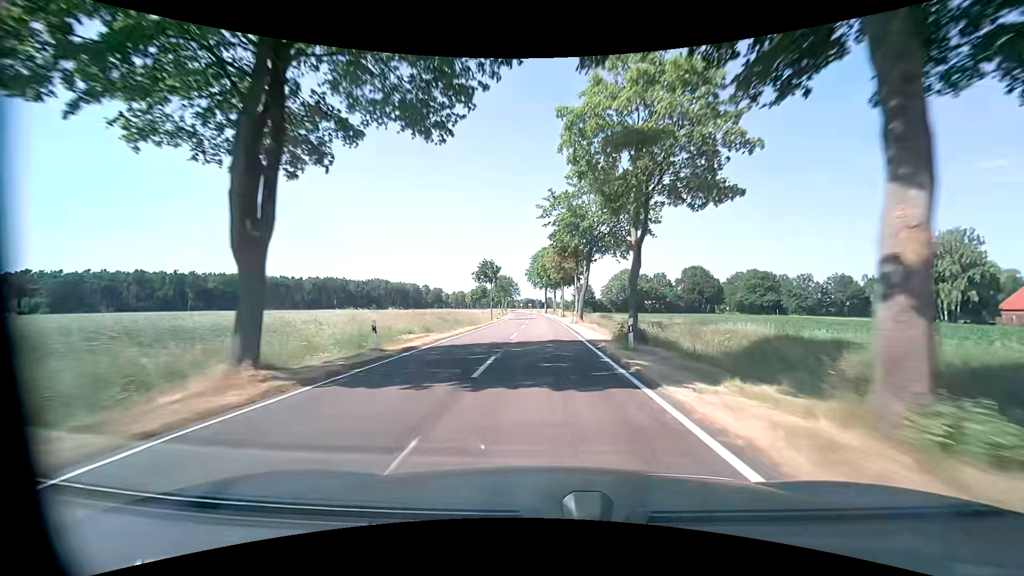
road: tertiary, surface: asphalt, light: Day
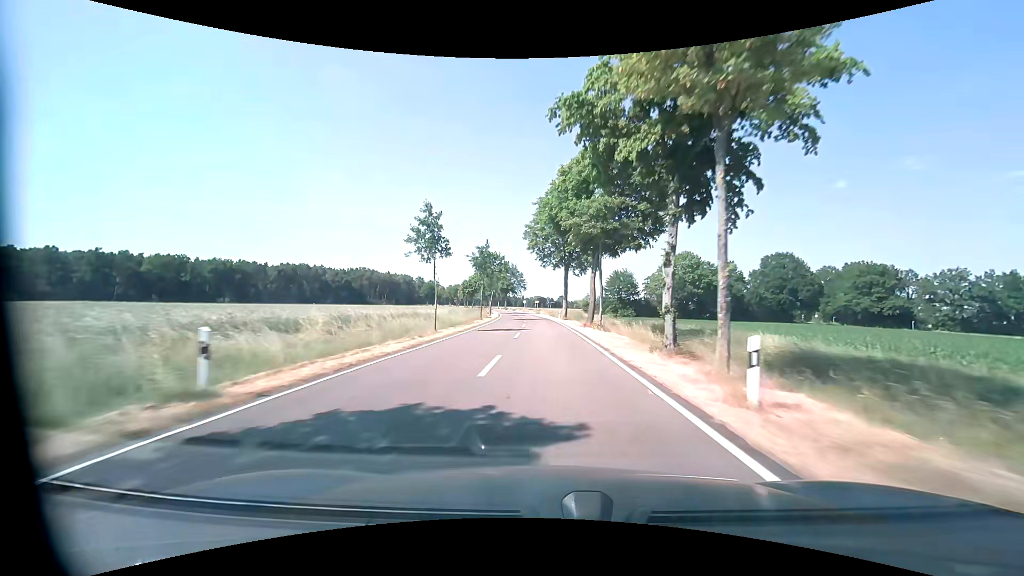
(-0.7, +59.1) m; -1°
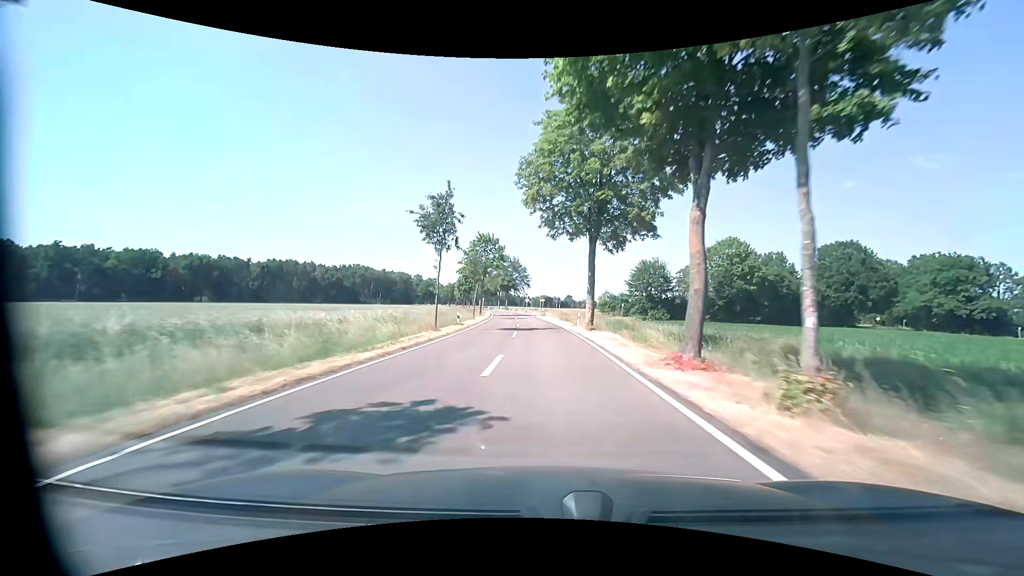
(-0.2, +23.6) m; -1°
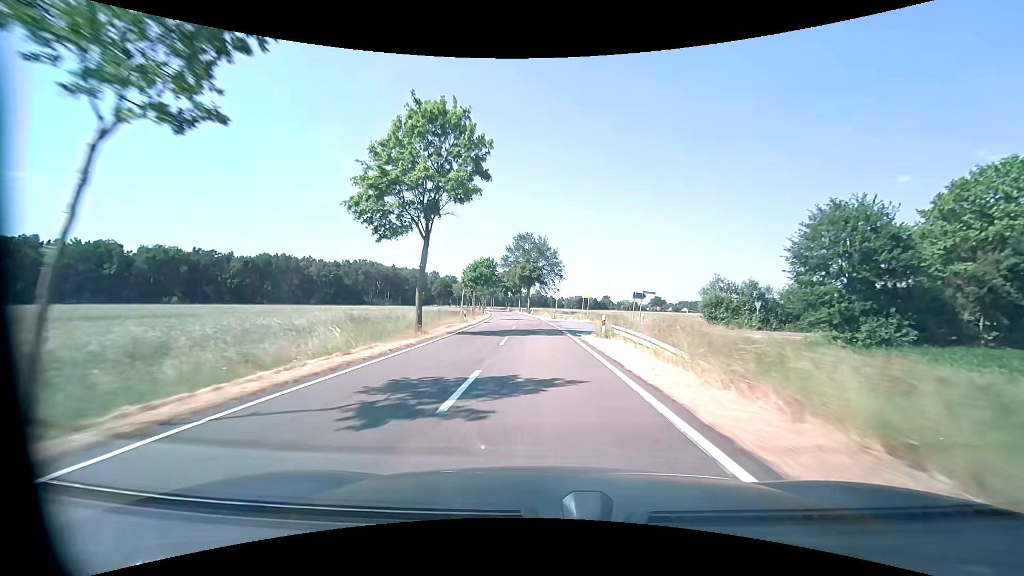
(-1.2, +47.3) m; -4°
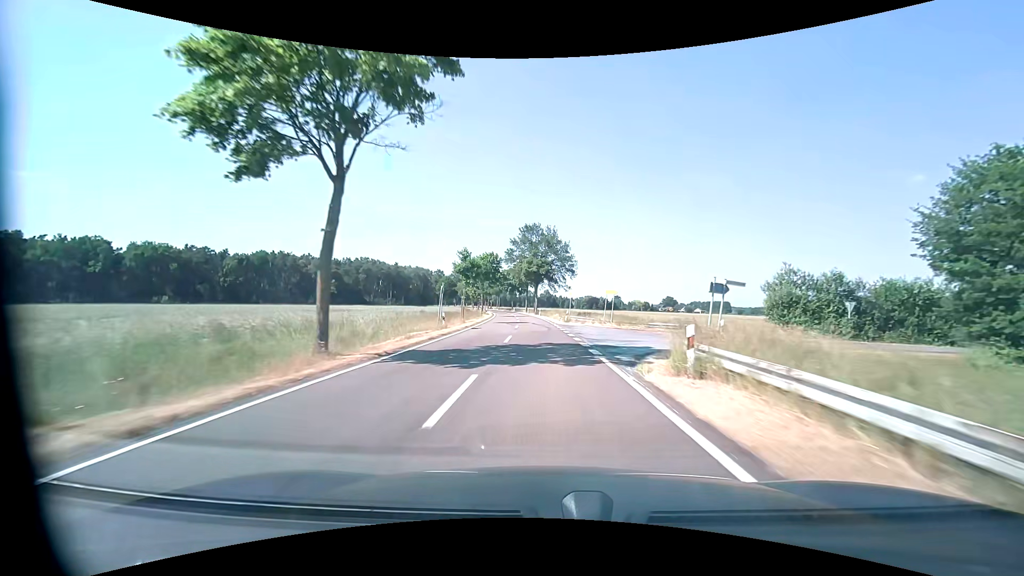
(-0.1, +11.8) m; -1°
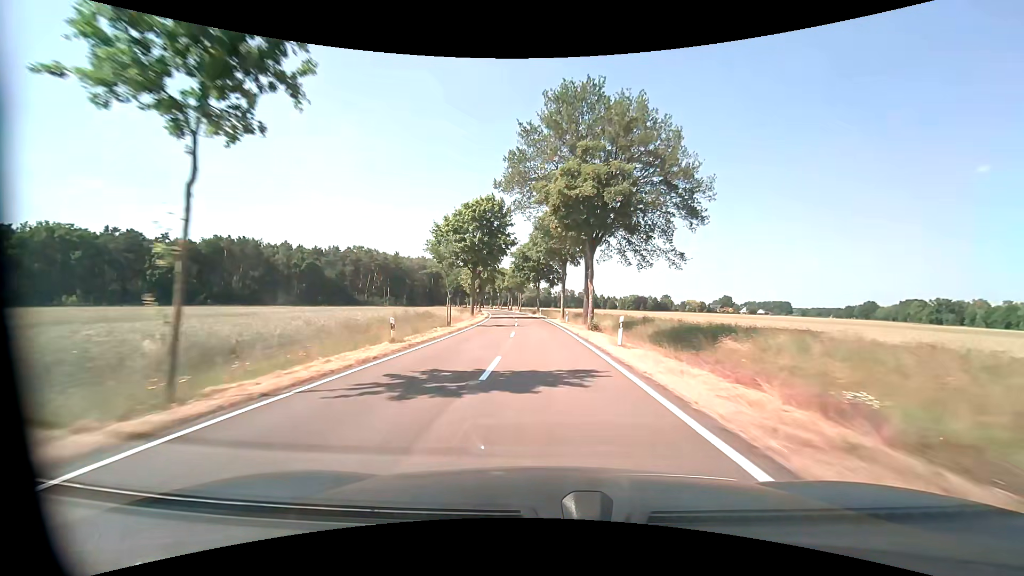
(-2.3, +59.2) m; -4°
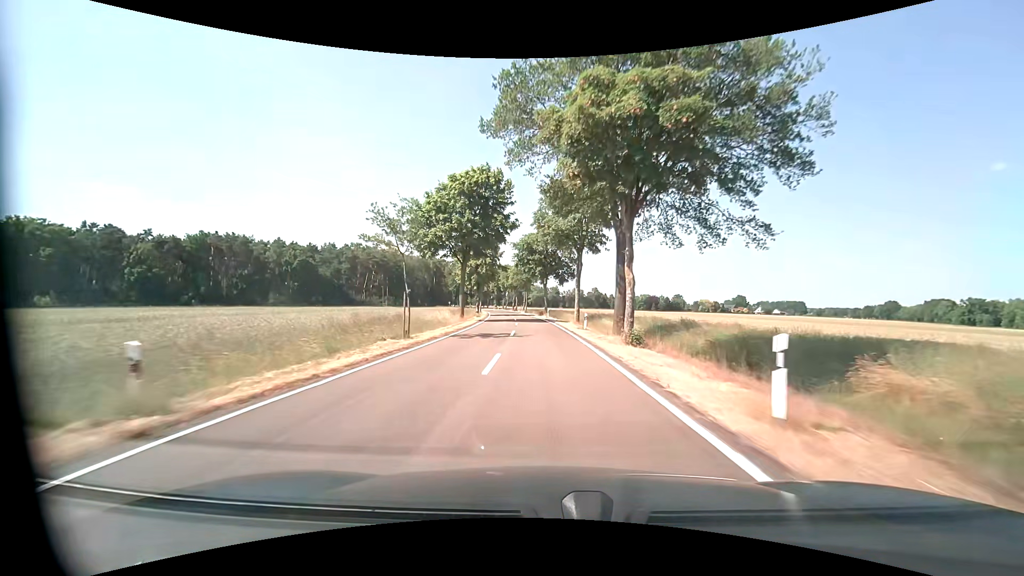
(-0.1, +11.8) m; -1°
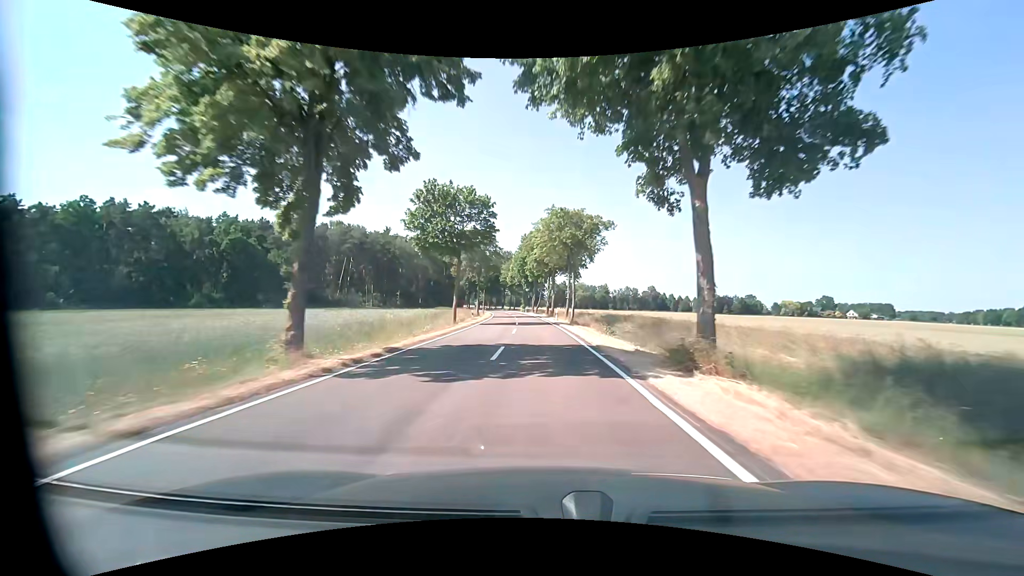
(-2.5, +59.1) m; -5°
(0, +10) (0, +20) (-1, +30) (-1, +40) (-2, +50) (-2, +60) (-3, +70) (-4, +80) (-5, +90) (-6, +100) m
